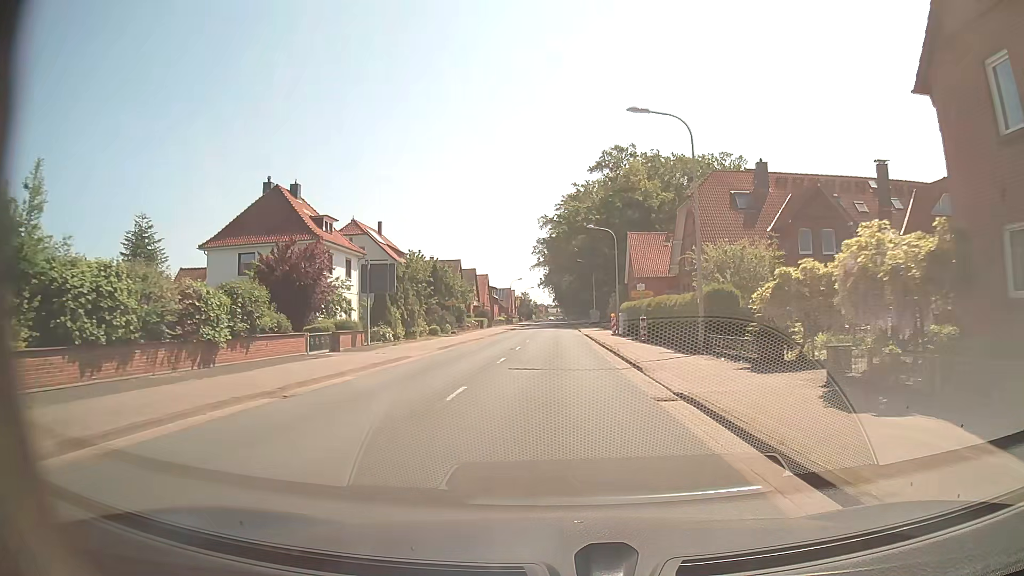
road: secondary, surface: asphalt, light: Day
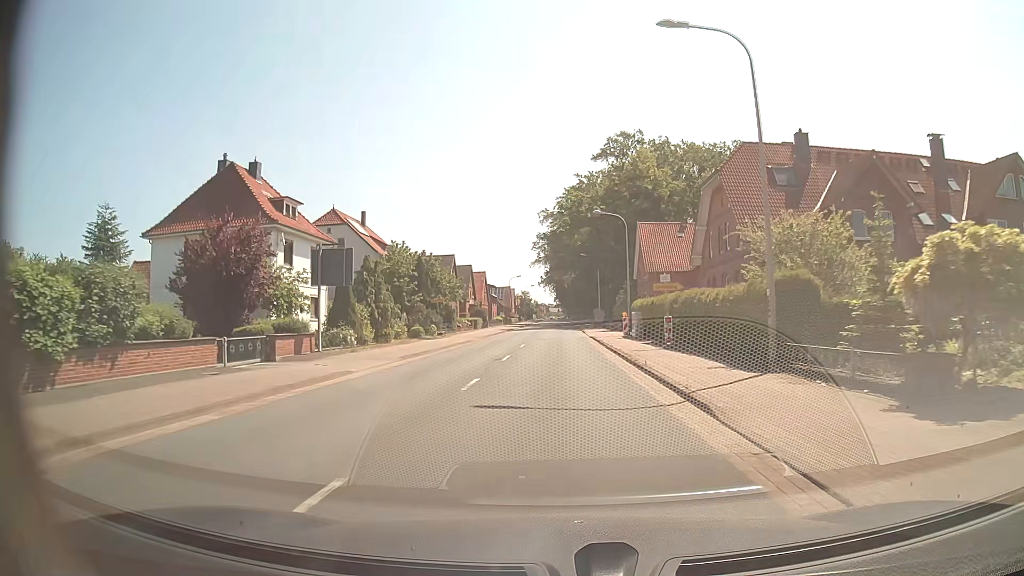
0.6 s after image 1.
(0.0, +7.6) m; 0°
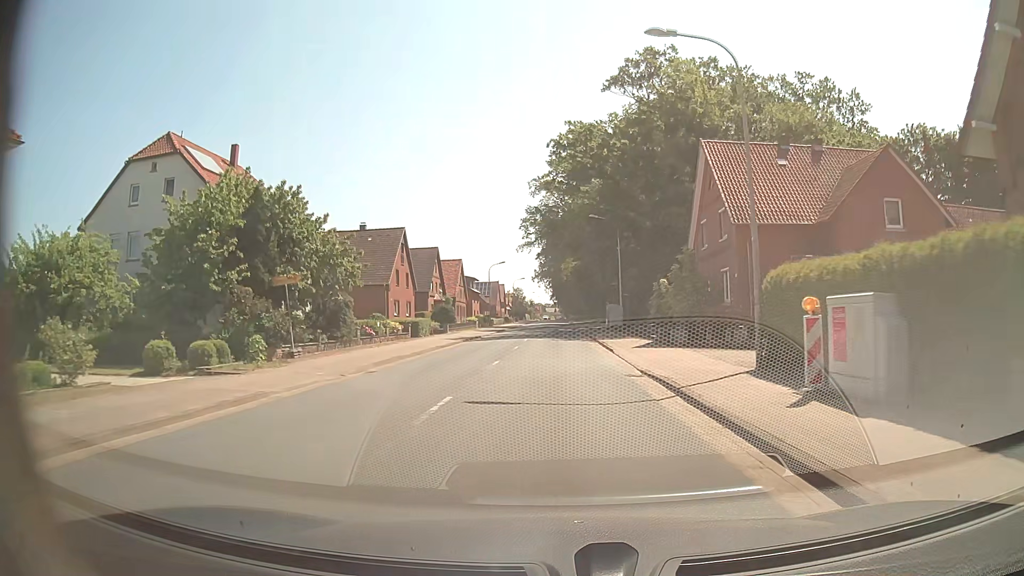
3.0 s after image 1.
(-0.1, +30.6) m; 0°
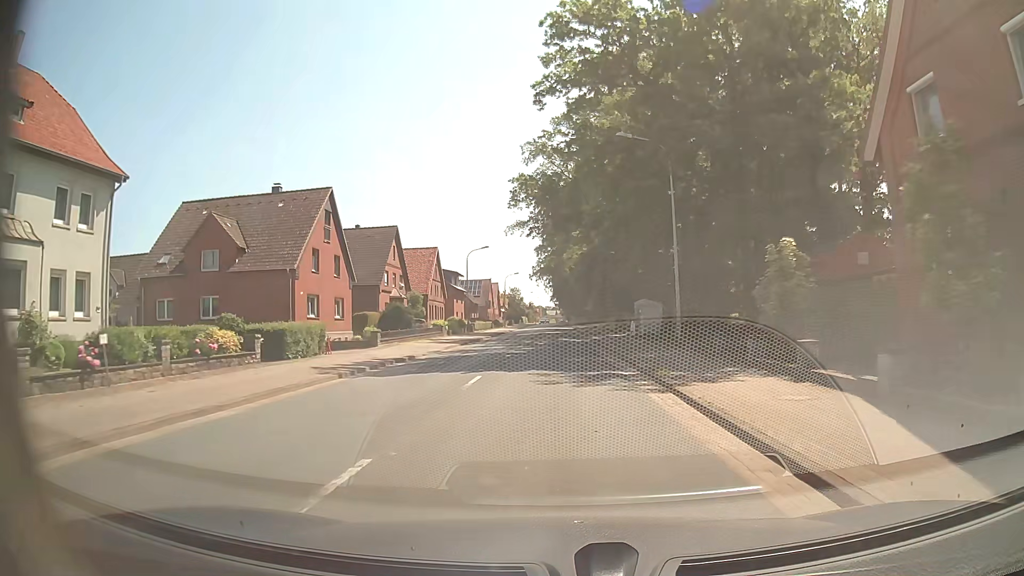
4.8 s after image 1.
(-0.1, +23.1) m; 0°
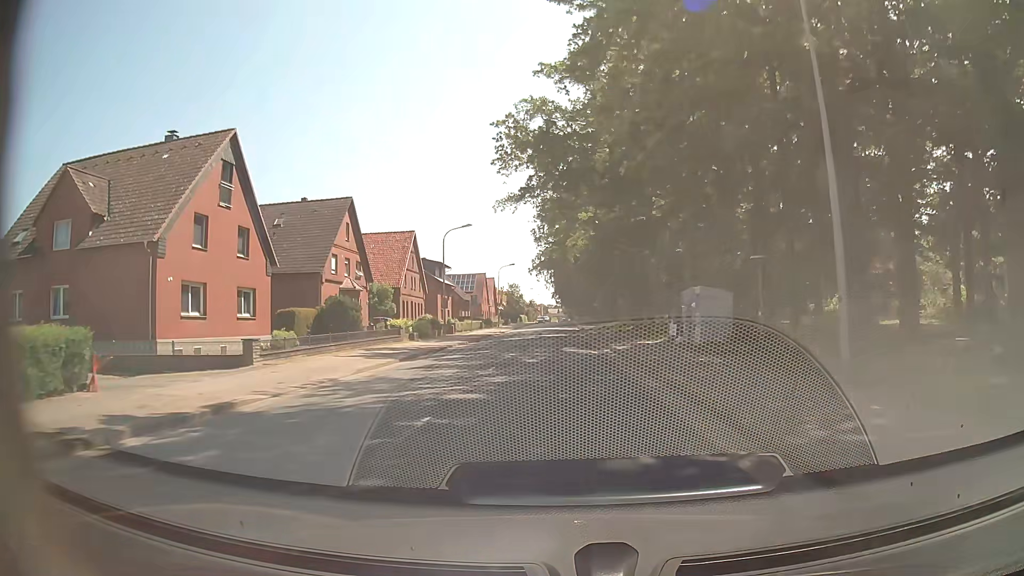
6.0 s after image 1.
(0.0, +15.4) m; 0°
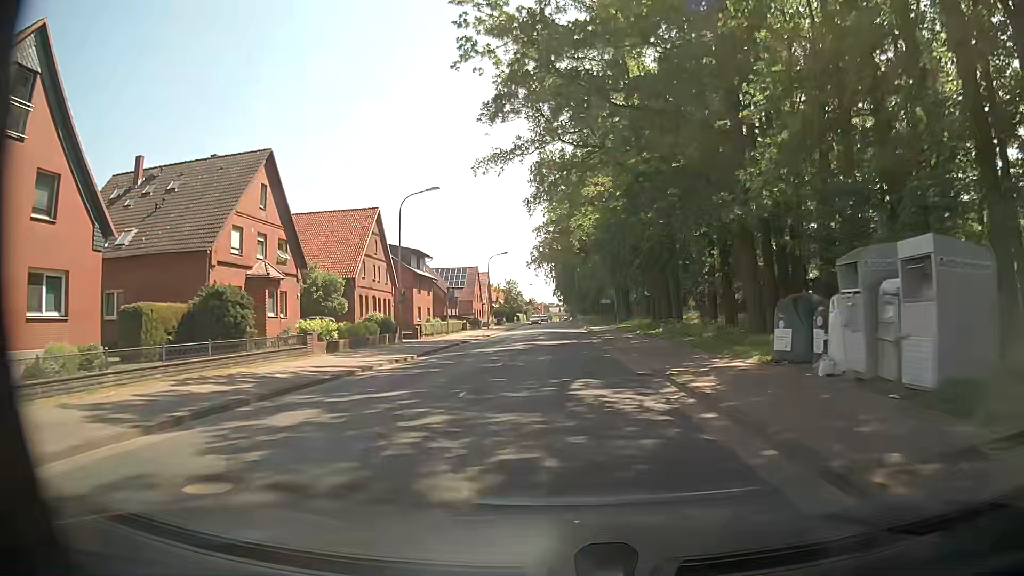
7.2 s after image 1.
(-0.1, +15.3) m; 0°
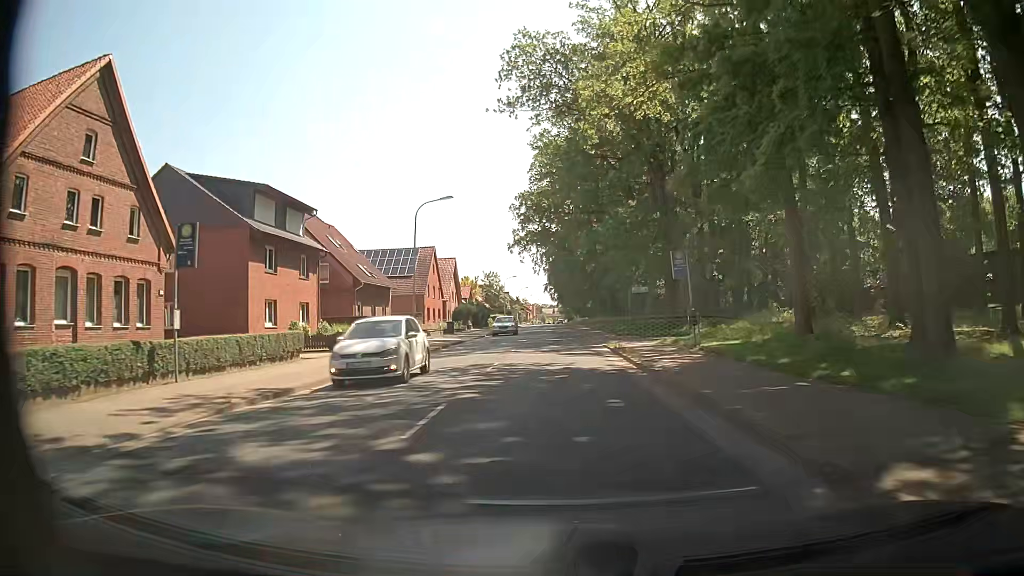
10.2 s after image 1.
(+0.1, +37.7) m; +1°
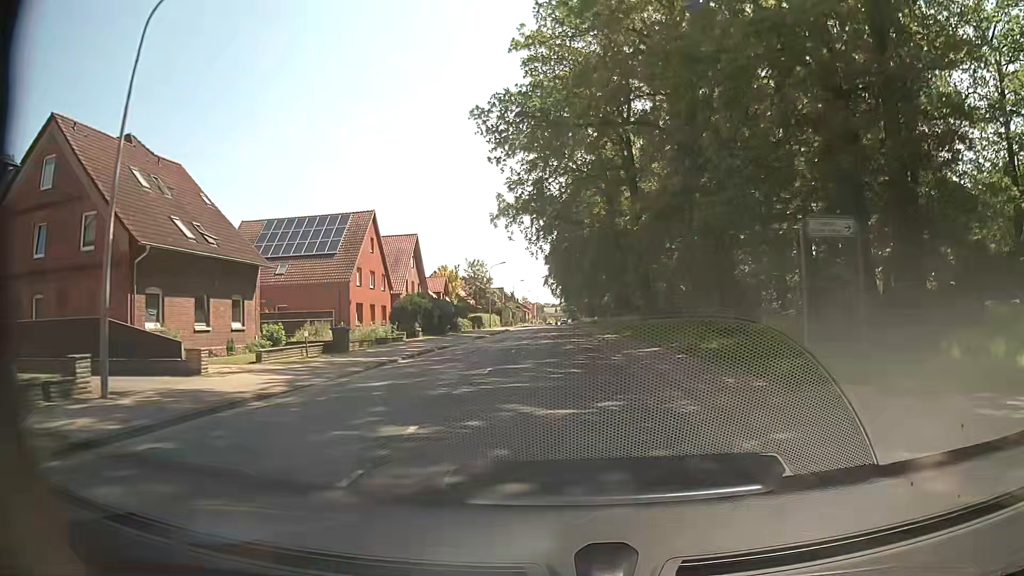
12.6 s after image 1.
(0.0, +29.4) m; -1°
(0, +10) (0, +20) (0, +30) (0, +40) (0, +50) (0, +60) (0, +70) (0, +80) (0, +90) (+1, +100) m
